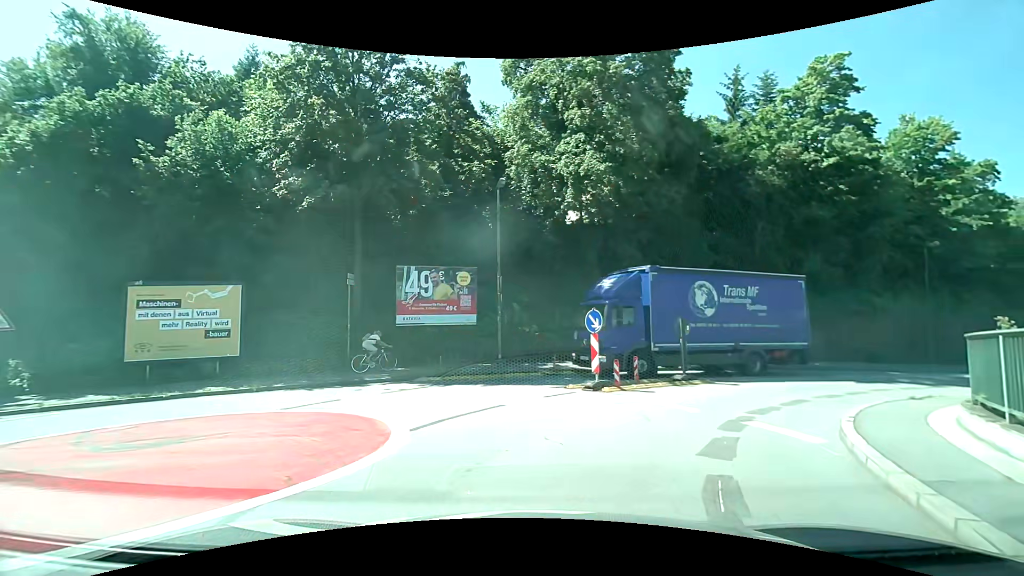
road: unclassified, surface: asphalt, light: Day
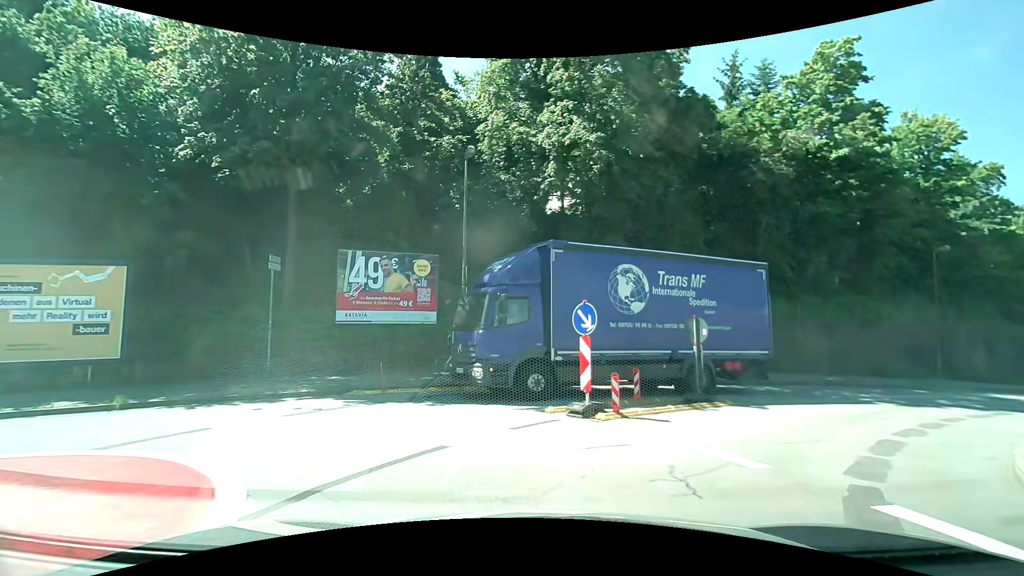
(+0.2, +3.8) m; +4°
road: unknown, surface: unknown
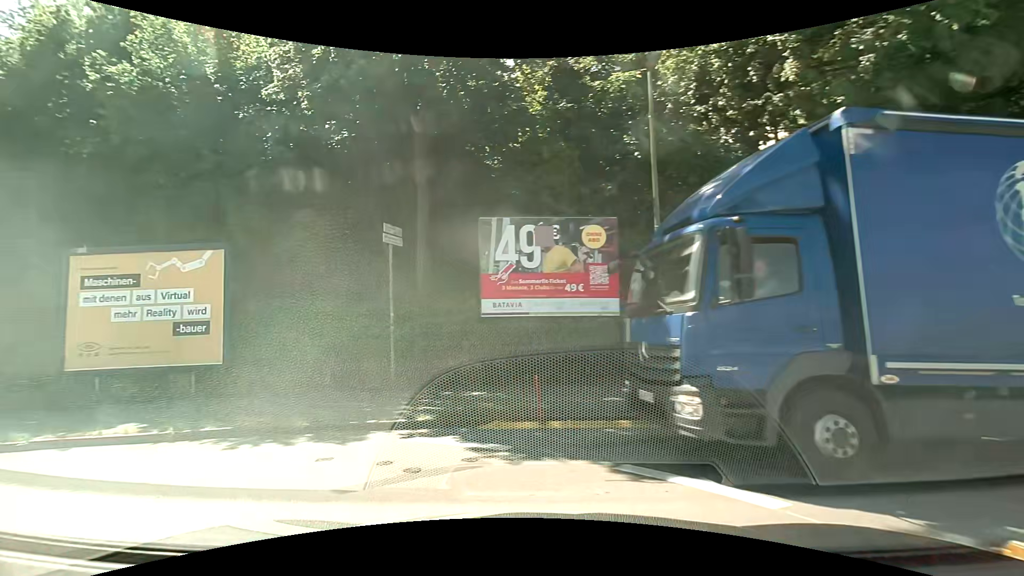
(-0.7, +5.7) m; -20°
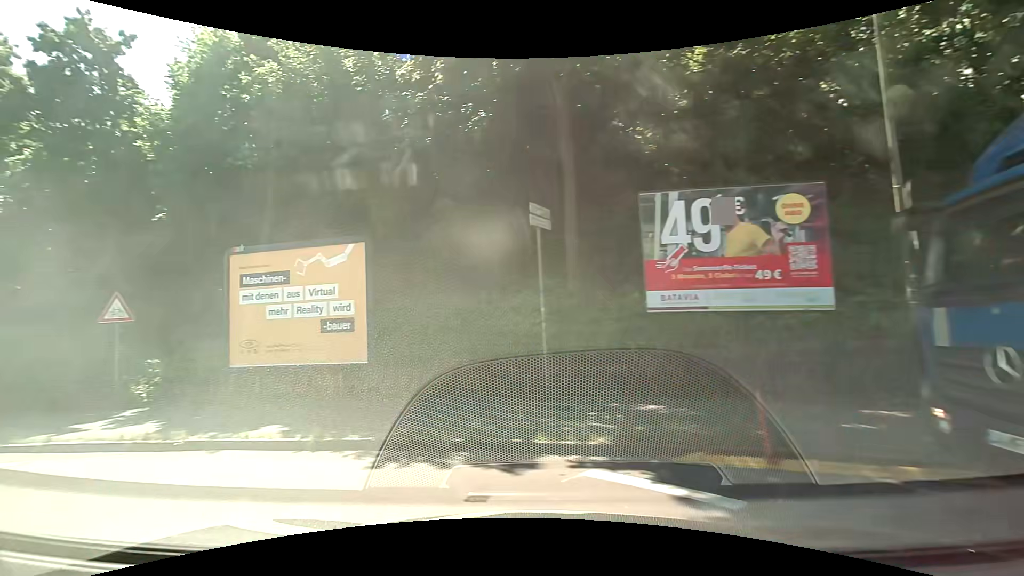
(-0.3, +1.9) m; -15°
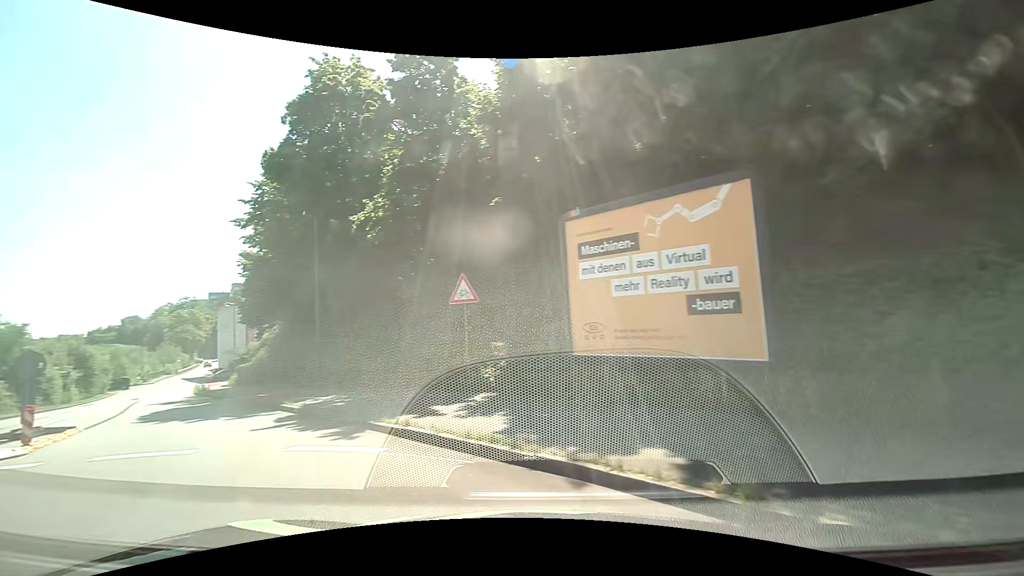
(-1.1, +3.4) m; -35°
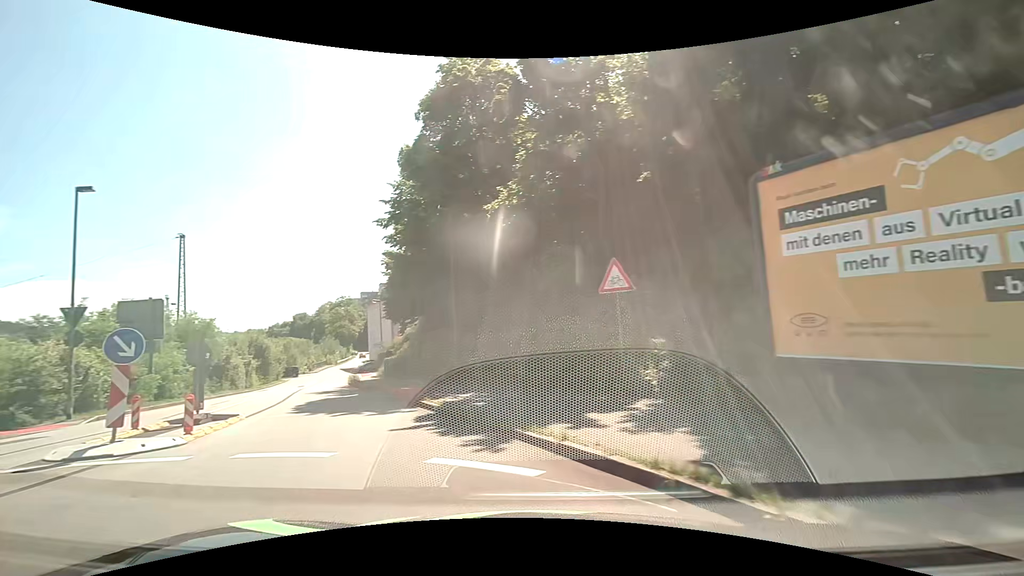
(-0.2, +1.7) m; -16°
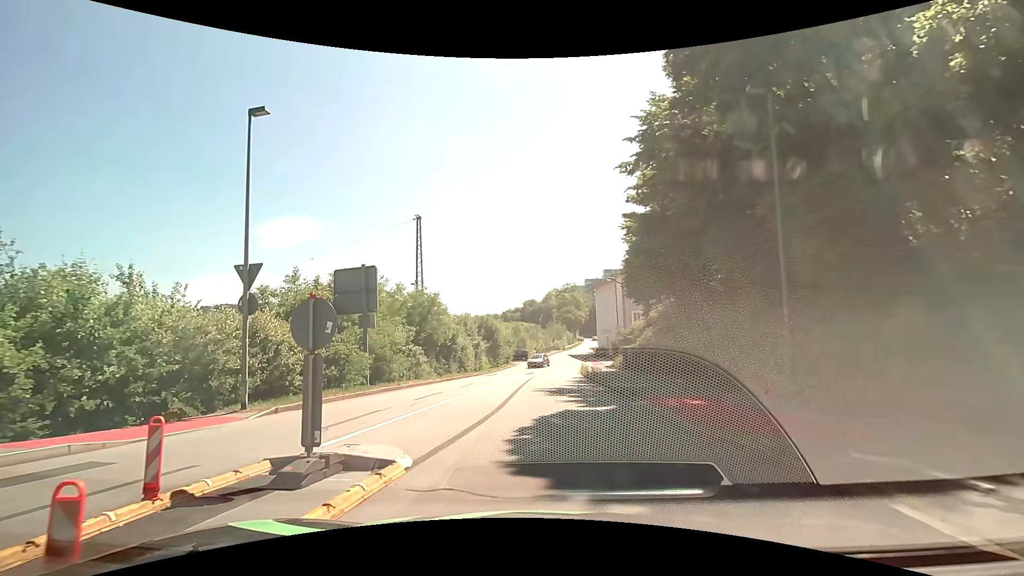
(-2.7, +8.3) m; -25°
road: residential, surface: asphalt
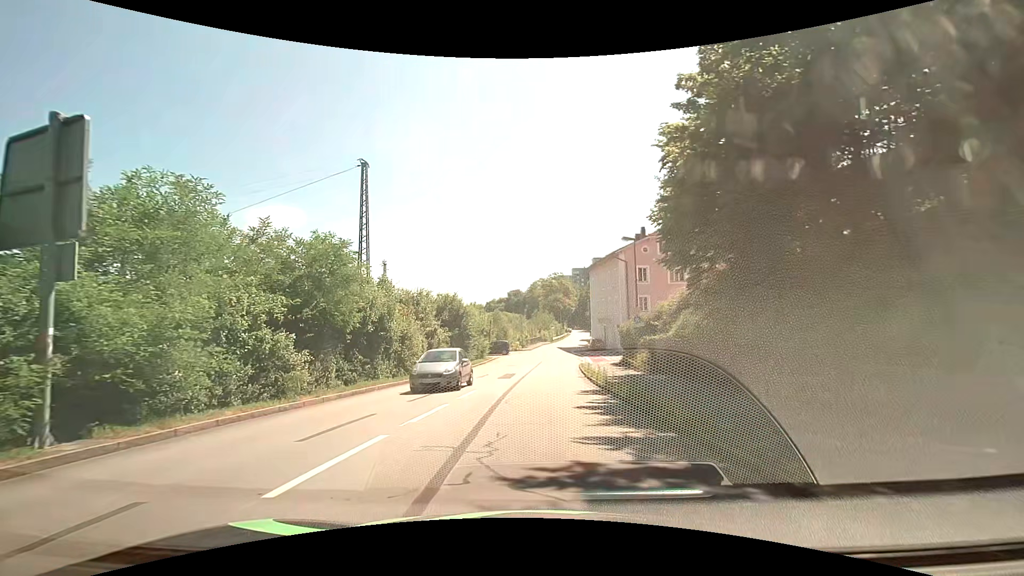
(+0.3, +13.8) m; +3°
(0, +10) (0, +20) (0, +30) (+1, +40) (+2, +50) (+3, +60) (+4, +70) (+5, +80) (+6, +90) (+8, +100) m
